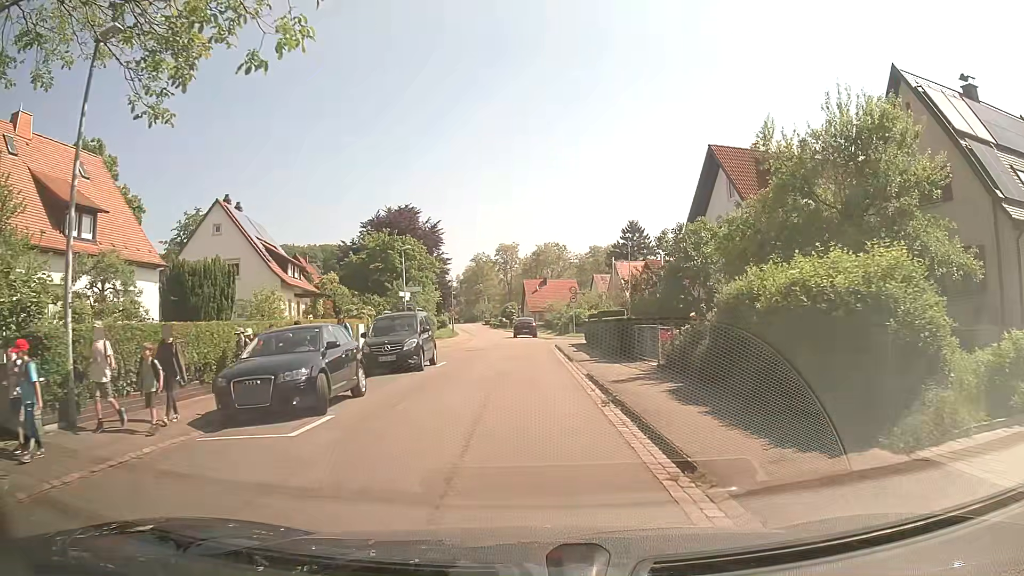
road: residential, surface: asphalt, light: Day
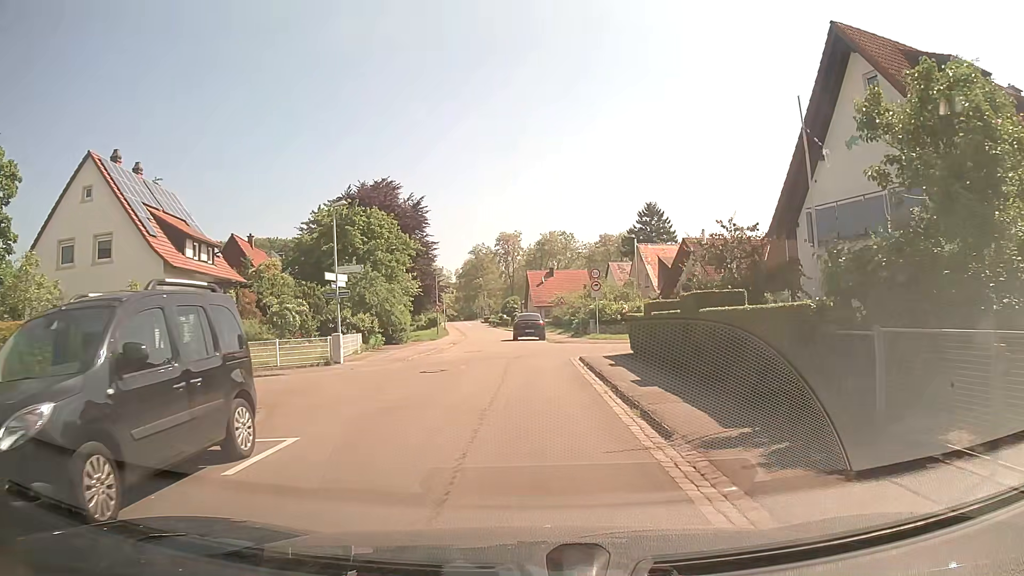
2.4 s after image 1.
(-0.2, +15.4) m; 0°
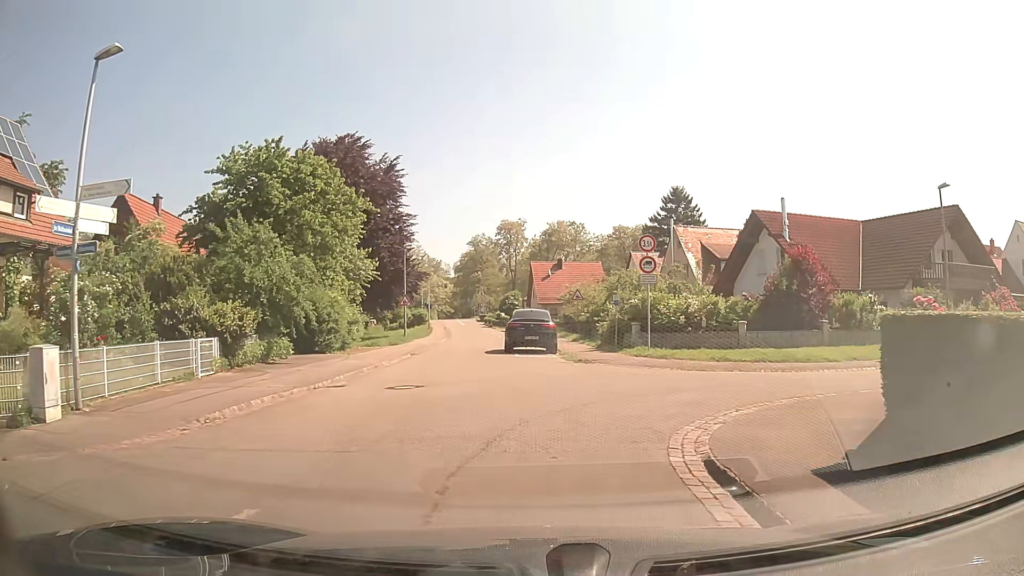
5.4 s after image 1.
(0.0, +16.1) m; 0°
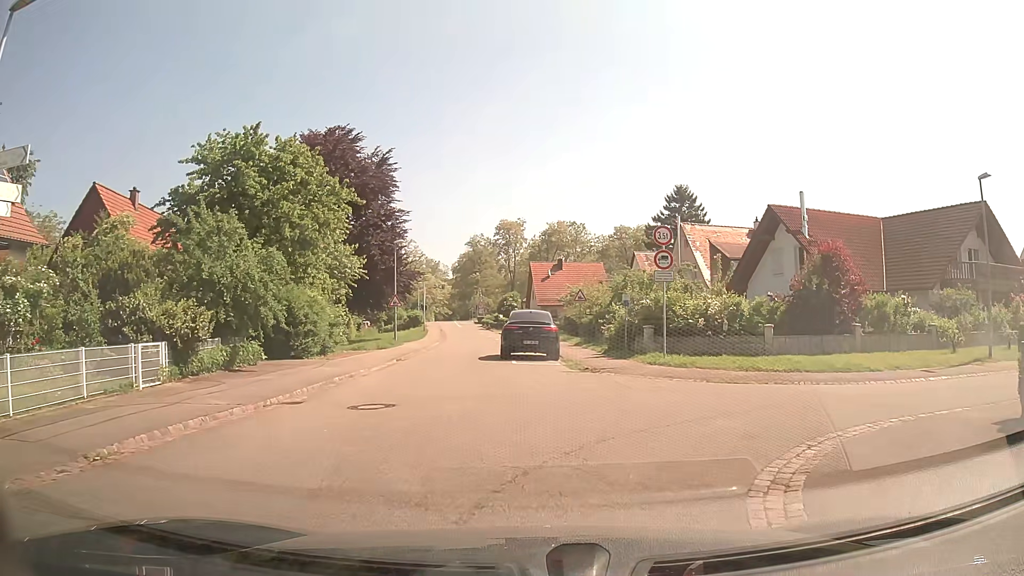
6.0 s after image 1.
(0.0, +2.8) m; -1°
